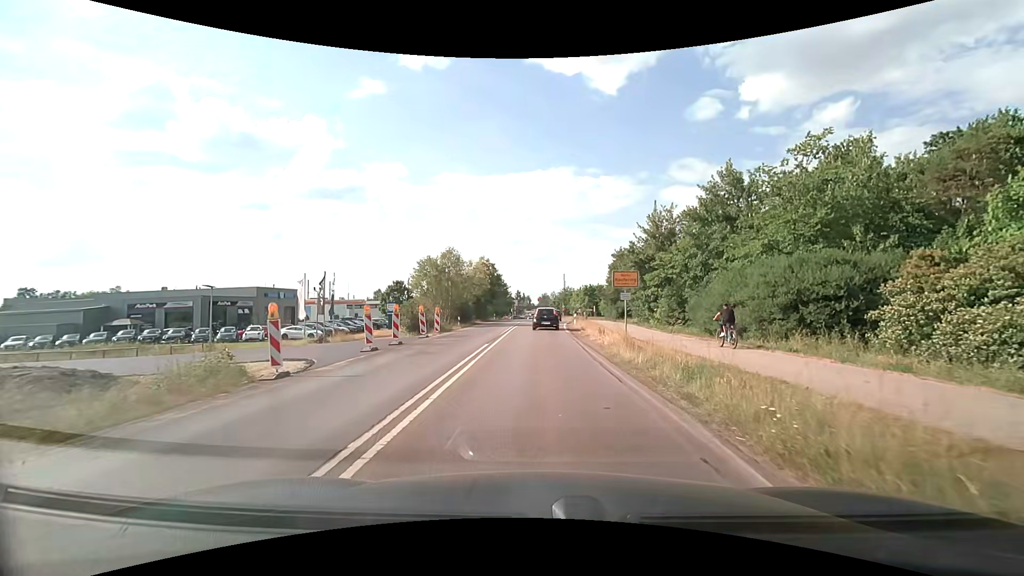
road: secondary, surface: asphalt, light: Day
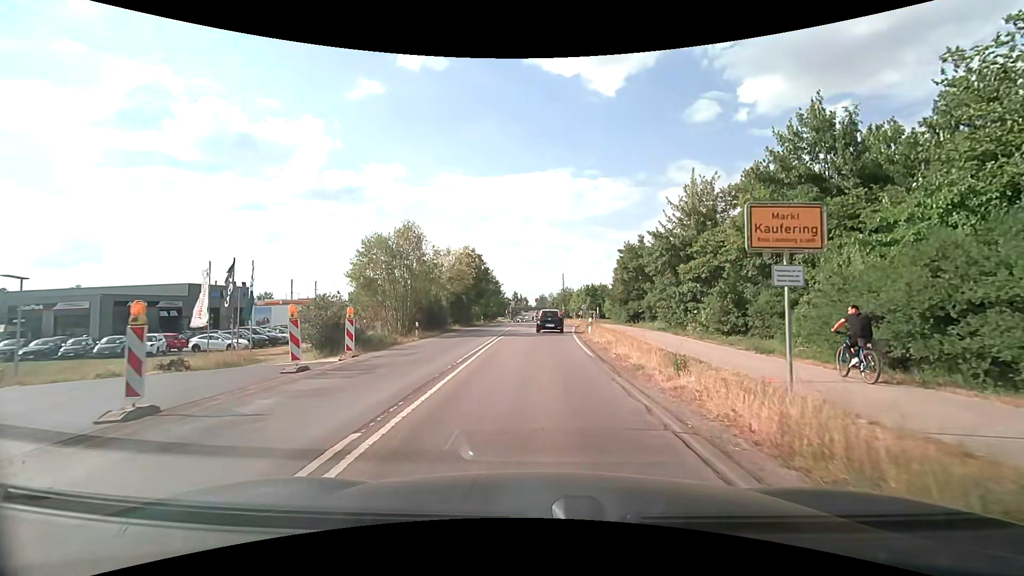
(0.0, +13.6) m; 0°
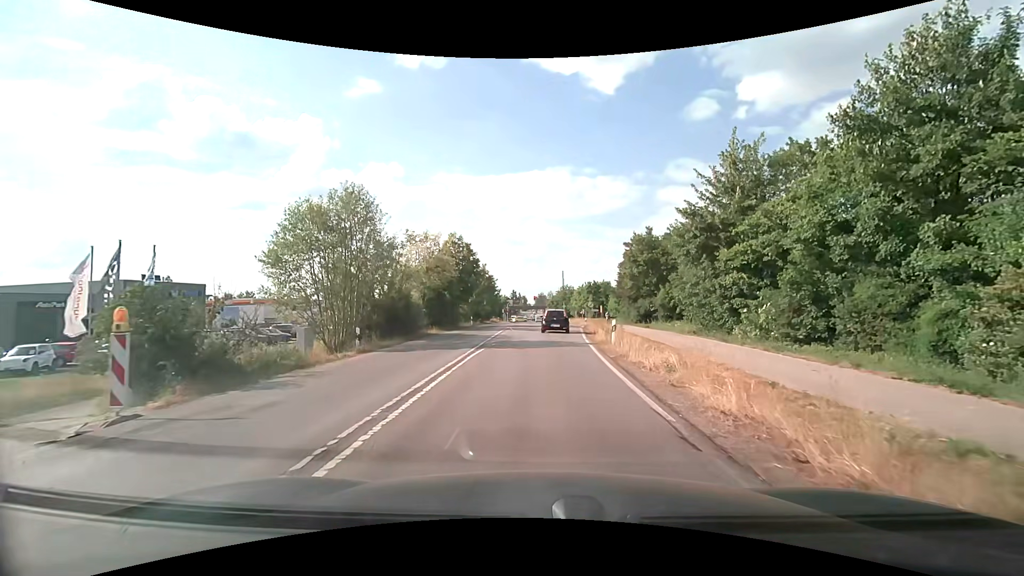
(0.0, +9.1) m; +1°
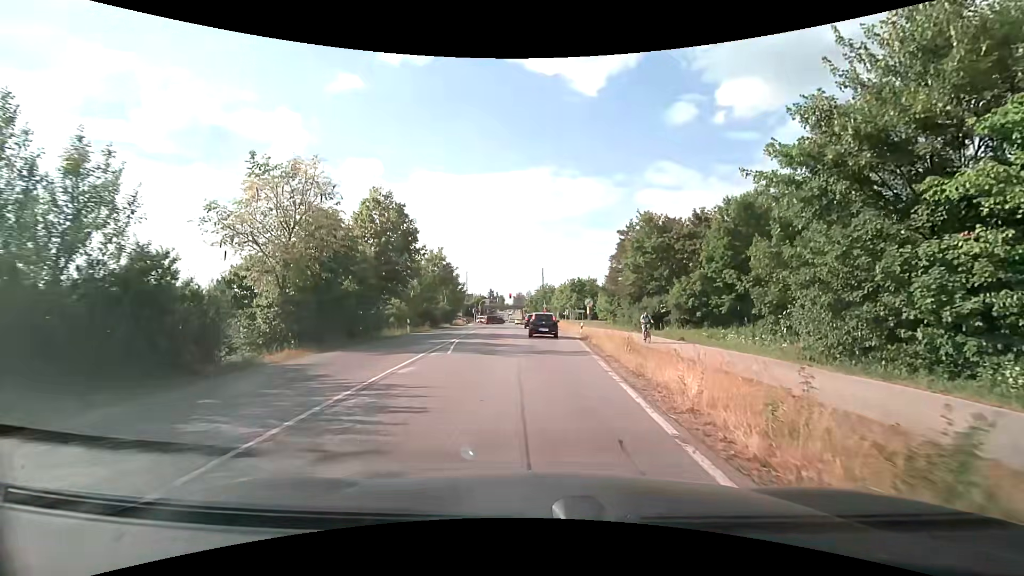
(+0.2, +18.1) m; +2°
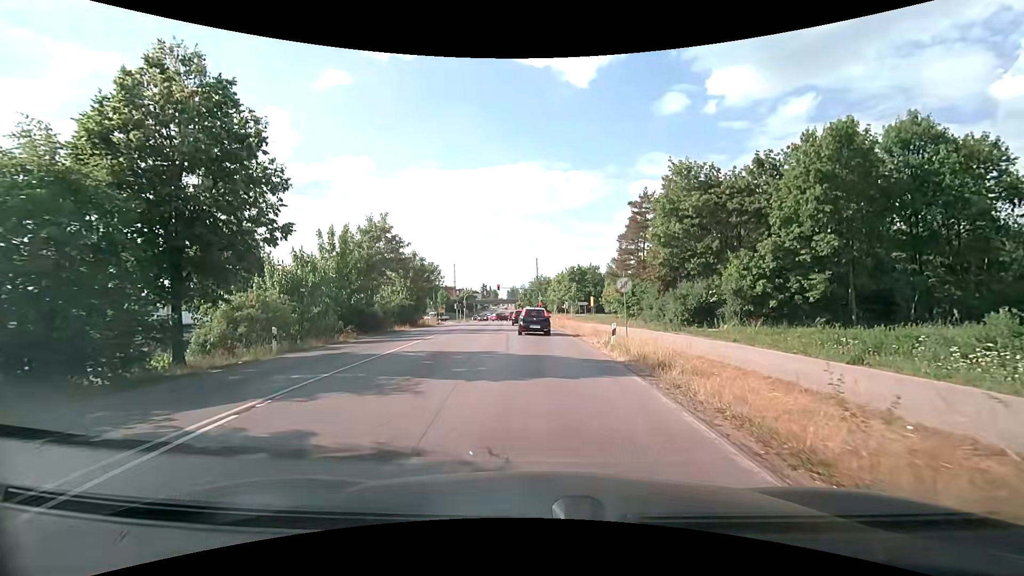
(+0.1, +16.9) m; +1°
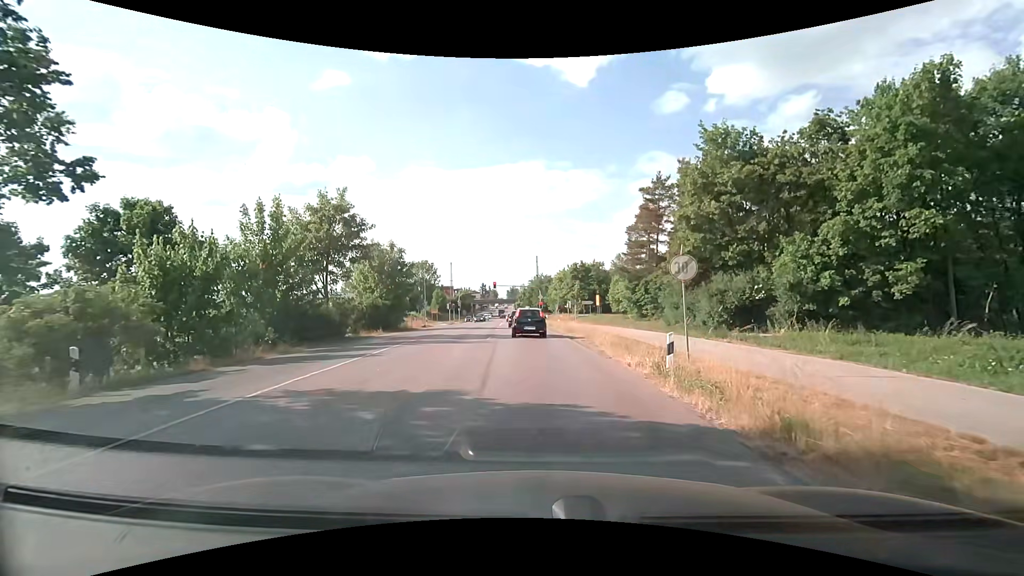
(-0.1, +7.6) m; -1°
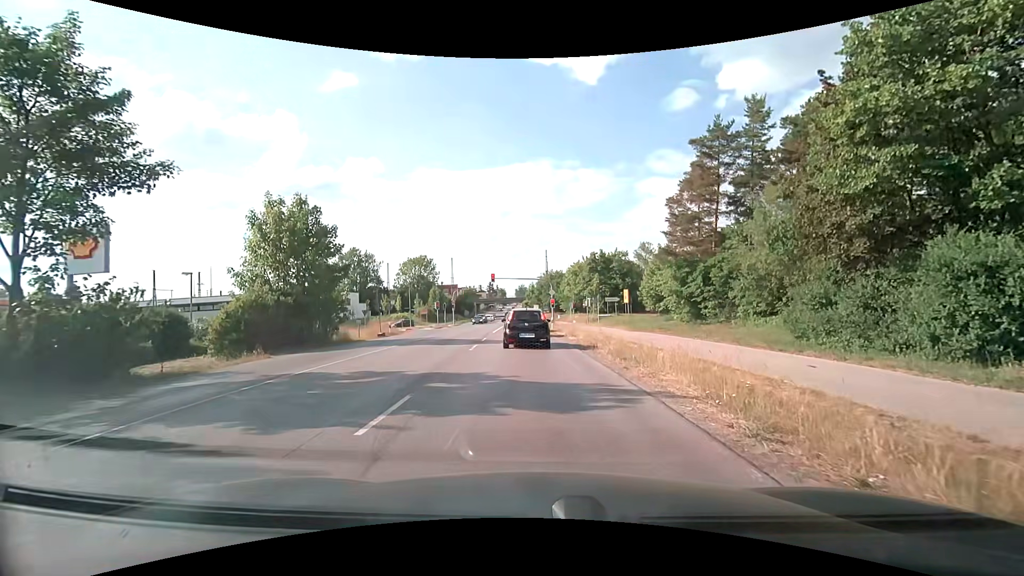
(0.0, +16.9) m; 0°
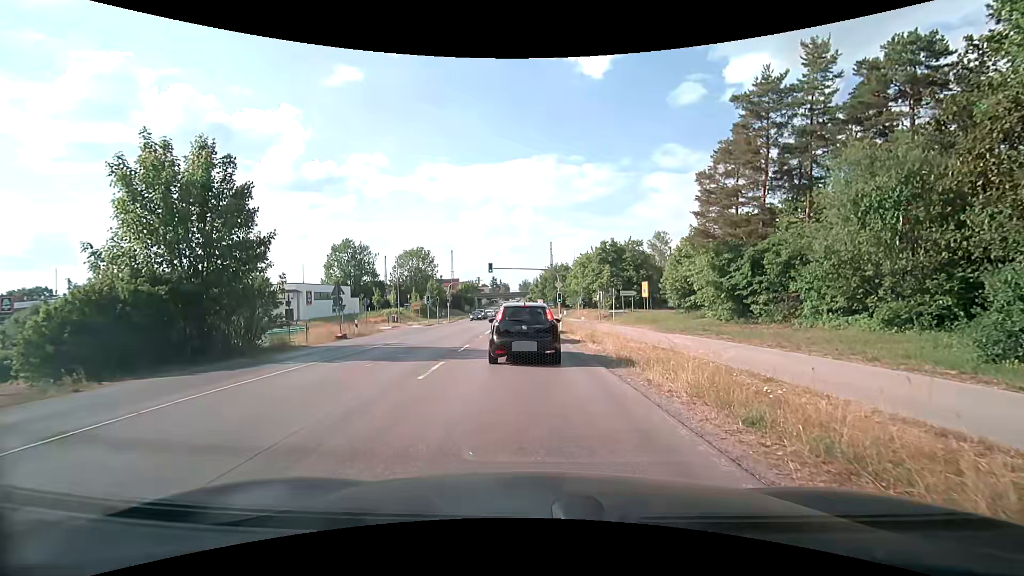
(-0.1, +7.9) m; -1°
(0, +10) (0, +20) (-1, +30) (-1, +40) (-2, +50) (-2, +60) (-2, +70) (-2, +80) (-3, +90) (-3, +100) m
